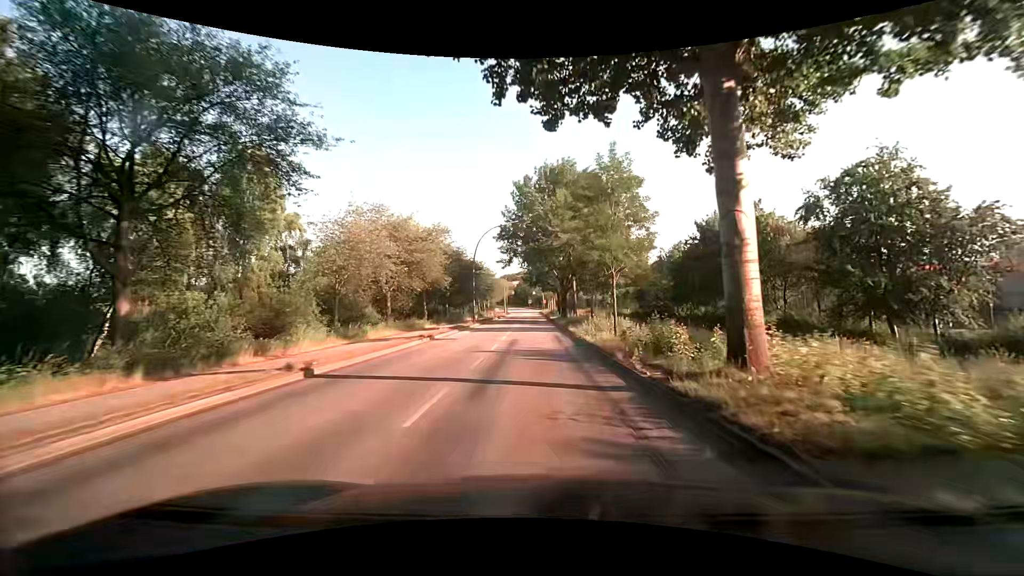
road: secondary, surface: asphalt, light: Day
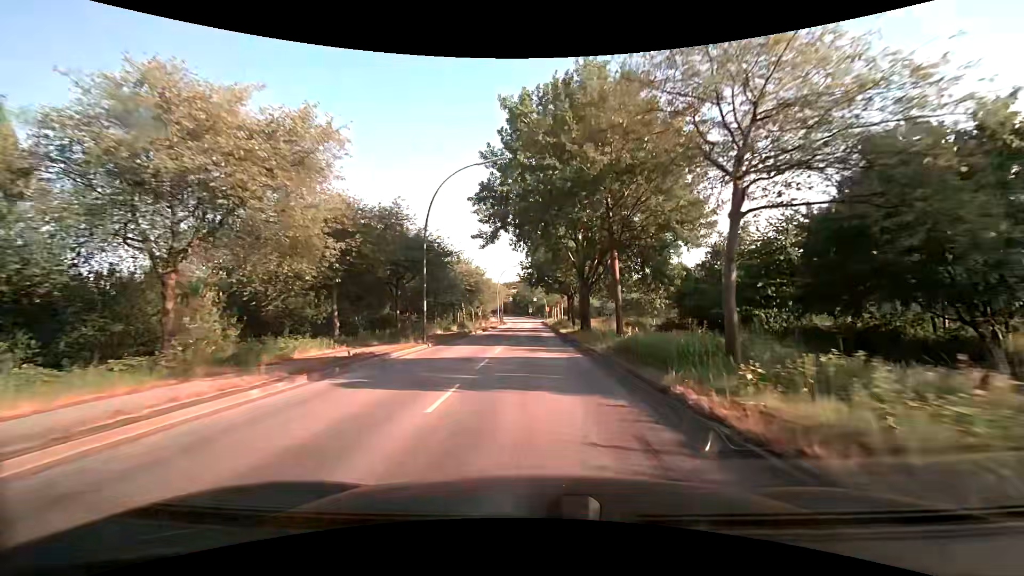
(0.0, +22.5) m; -1°
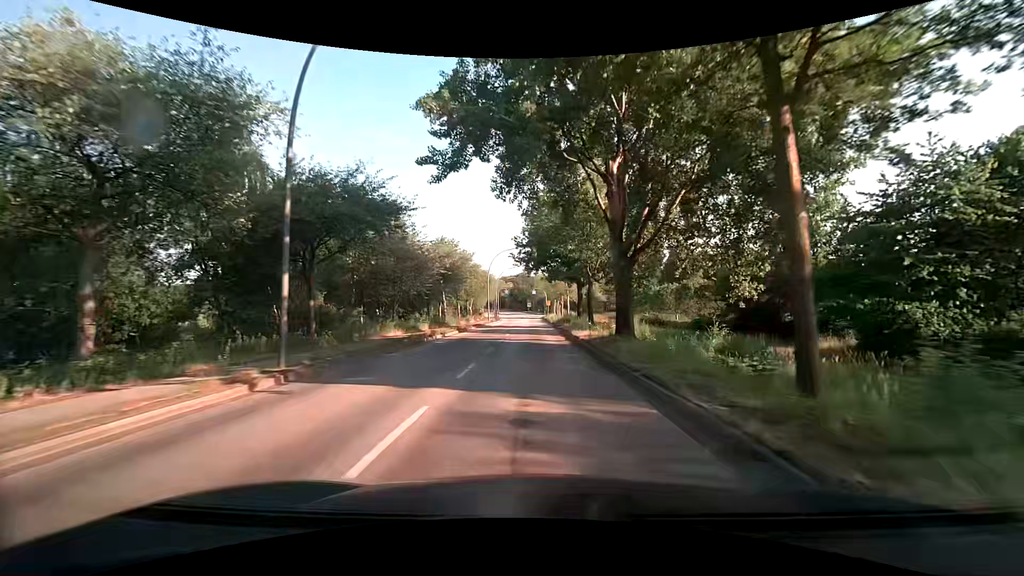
(+0.1, +15.0) m; +1°
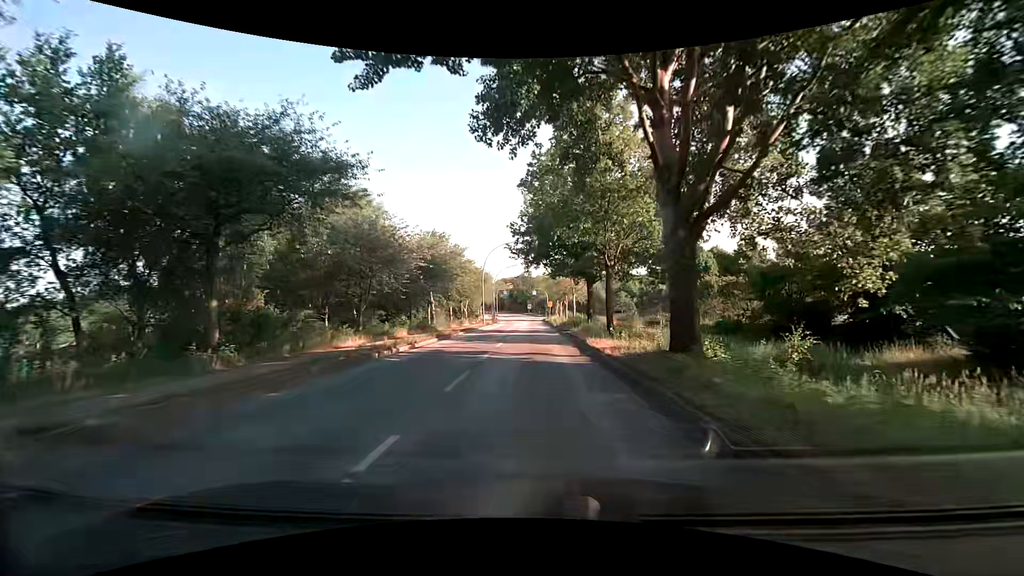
(0.0, +7.5) m; 0°
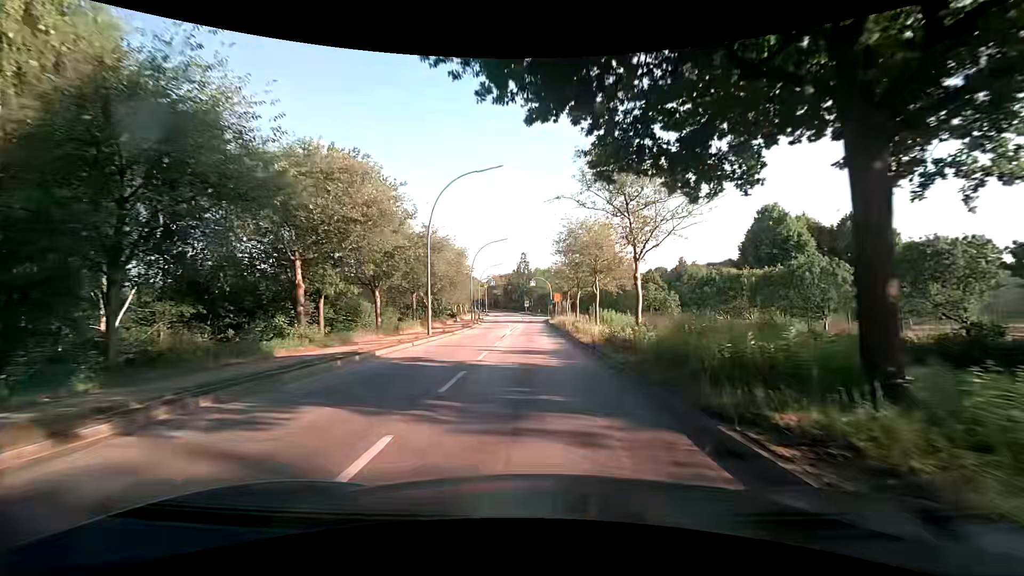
(-0.2, +29.9) m; 0°
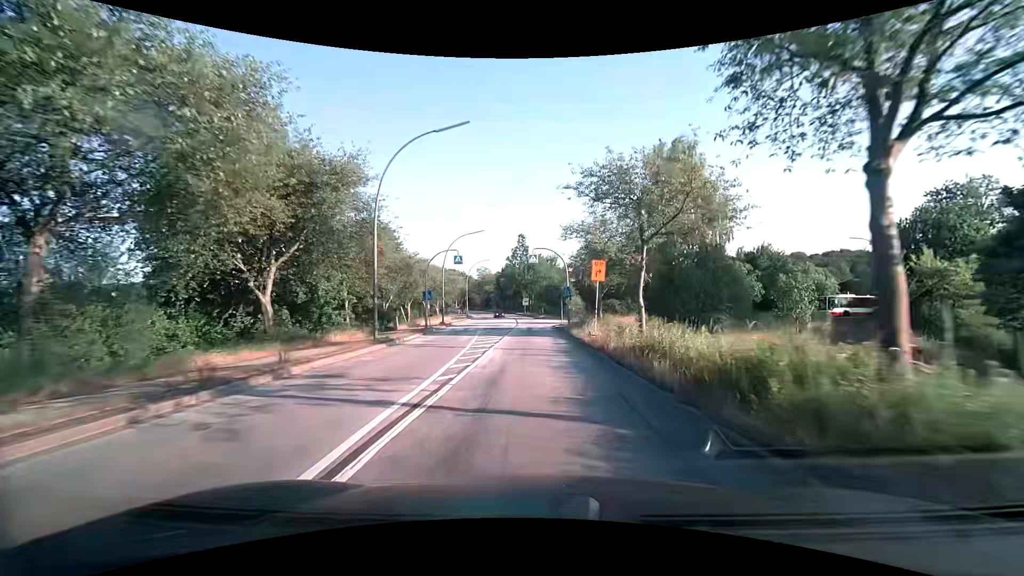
(-0.1, +36.3) m; 0°
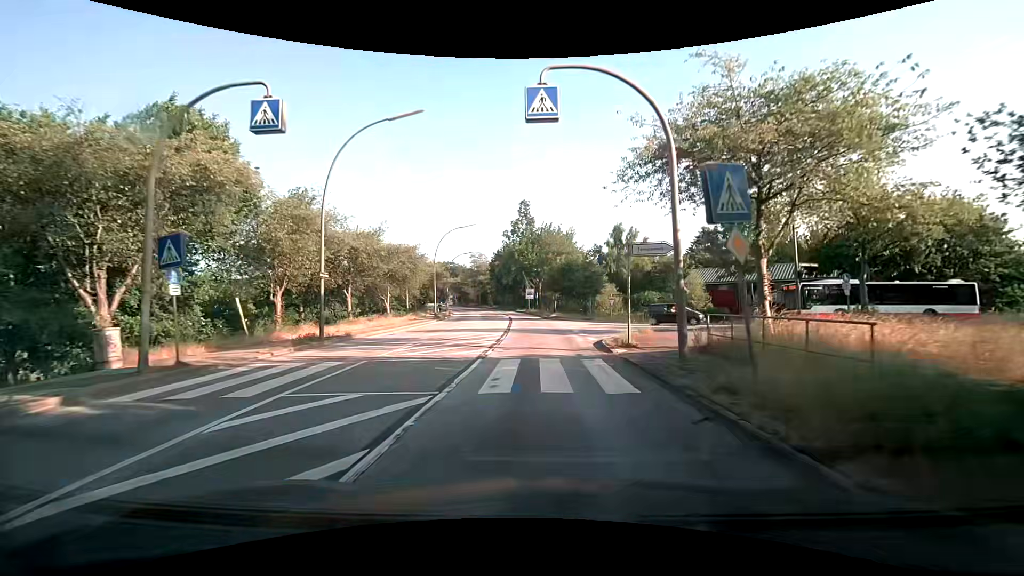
(-0.2, +31.1) m; -1°
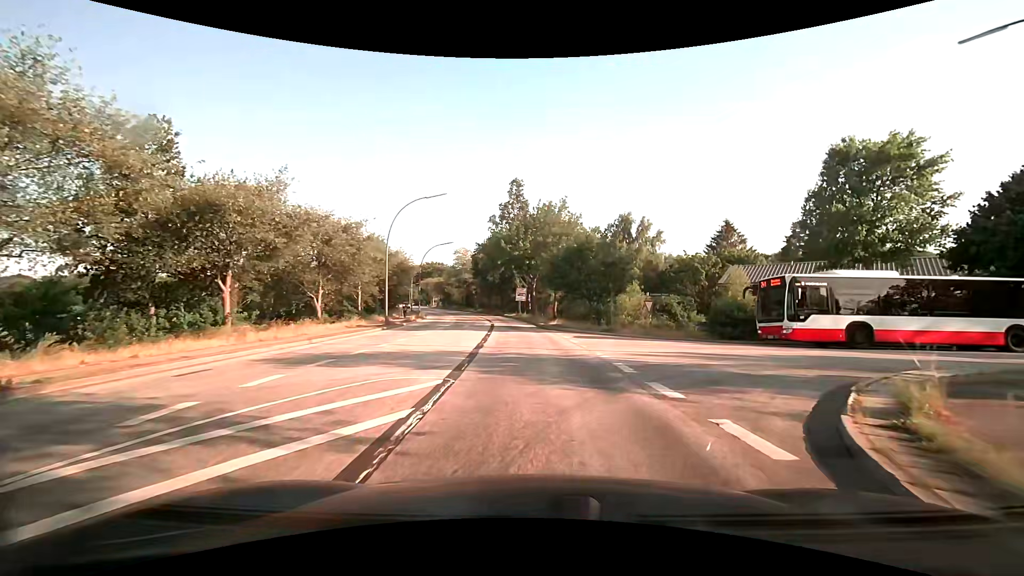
(-0.2, +15.0) m; 0°
(+1, +10) (+9, +16) (+19, +17) (+29, +17) (+39, +18) (+48, +20) (+58, +24) (+67, +29) (+75, +35) (+82, +42) m
